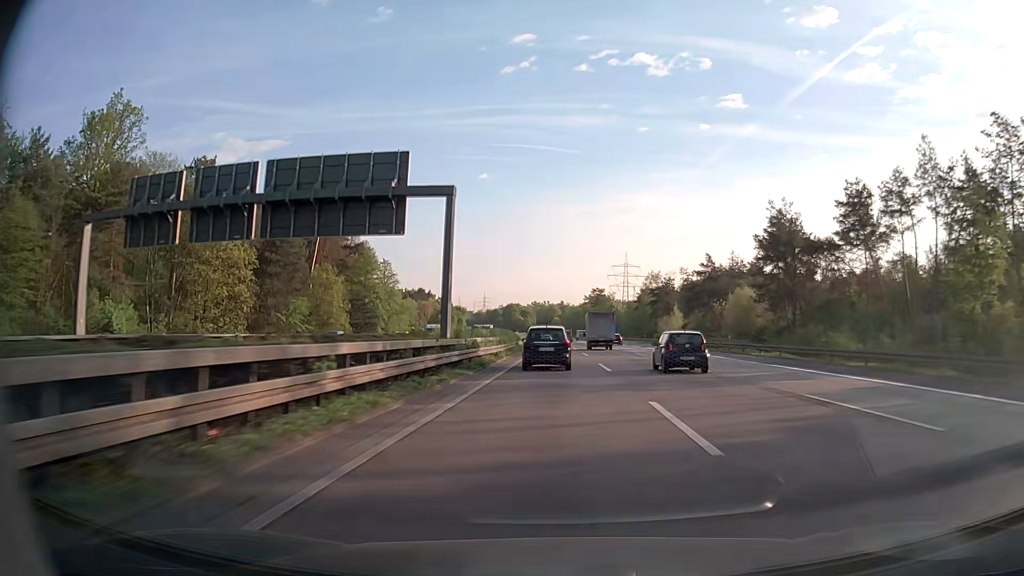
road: motorway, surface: asphalt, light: Day
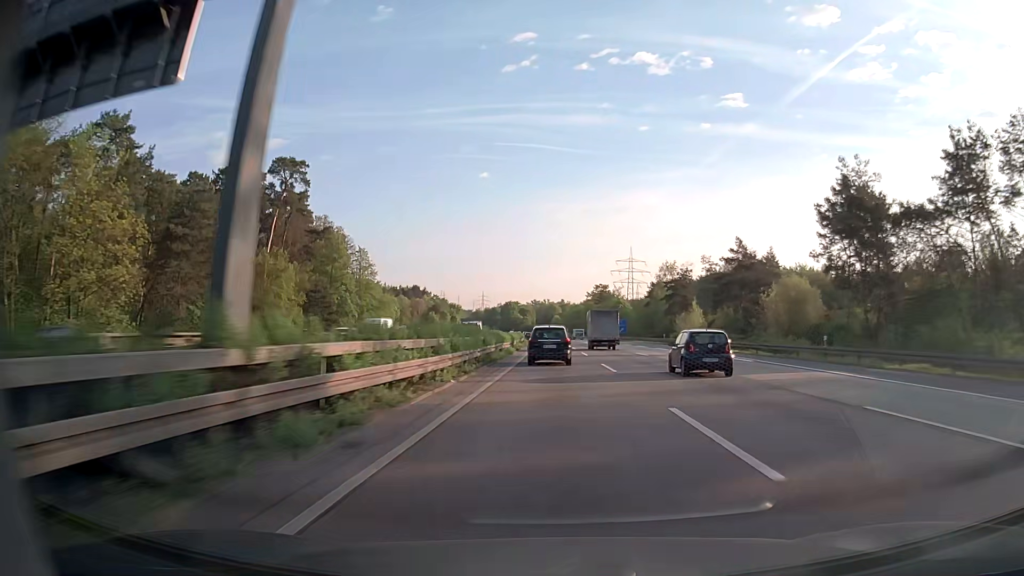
(0.0, +19.1) m; 0°
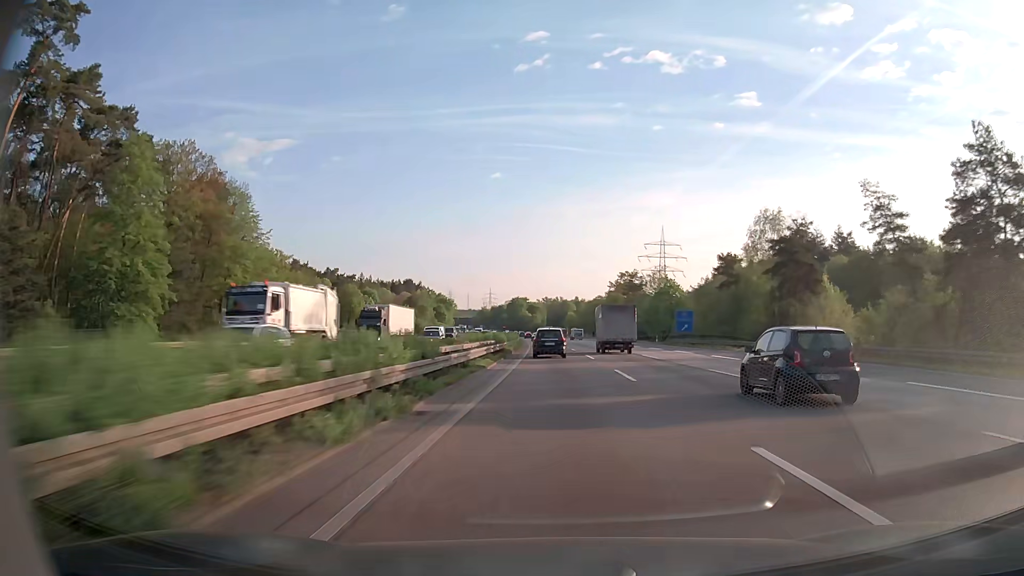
(-0.2, +57.6) m; -1°
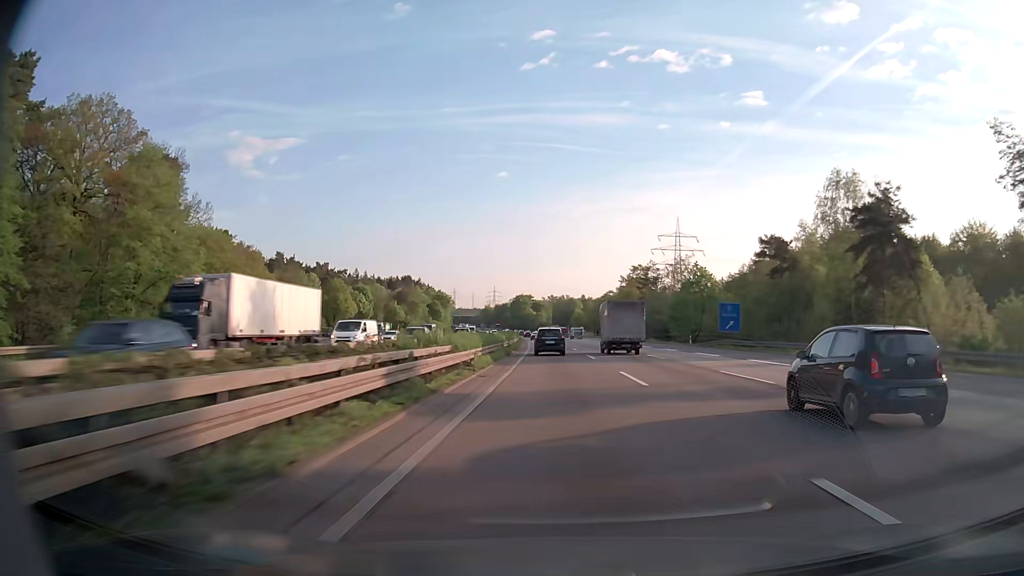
(-0.1, +19.3) m; 0°
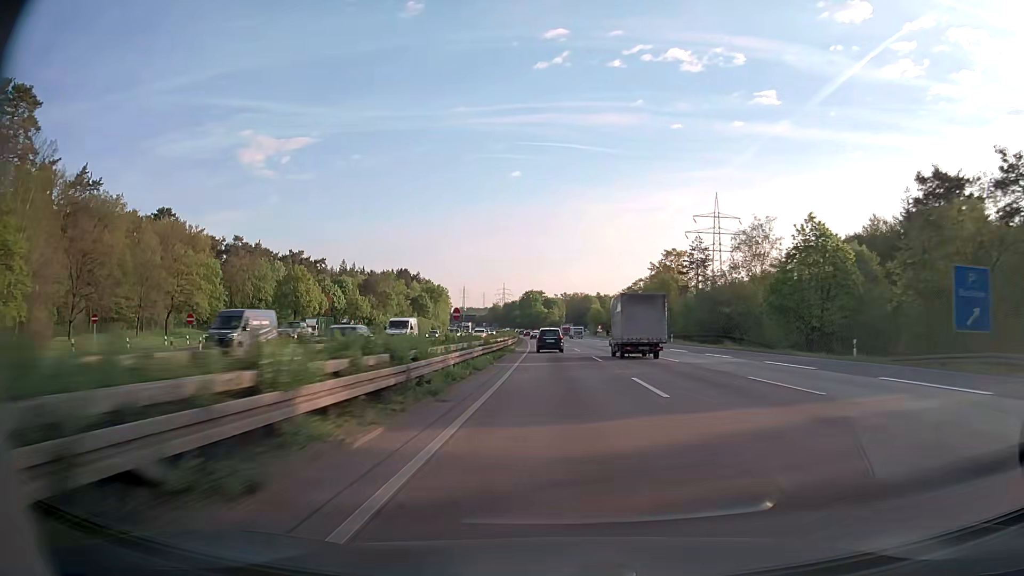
(-0.3, +38.7) m; -1°
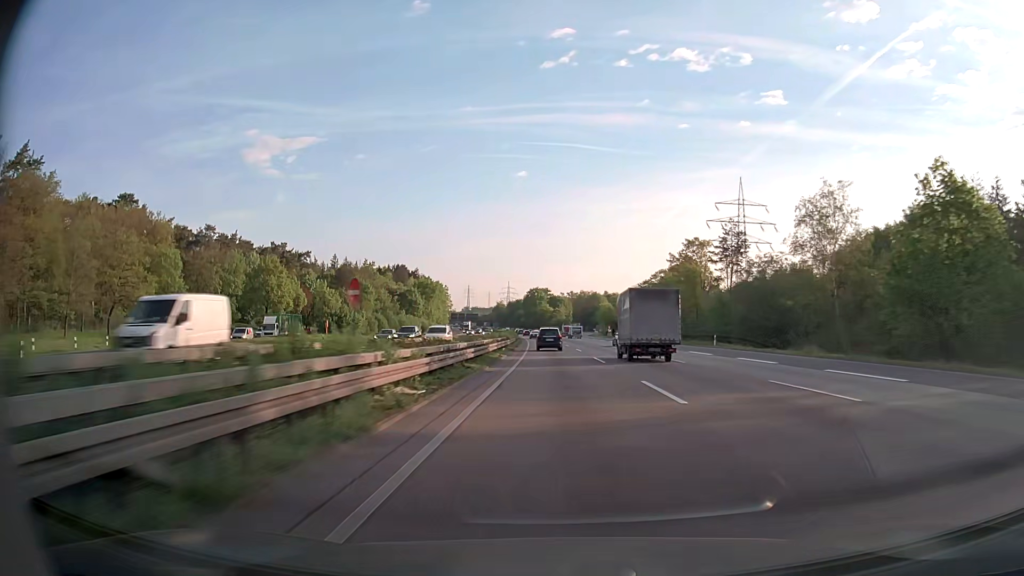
(-0.1, +19.4) m; -1°
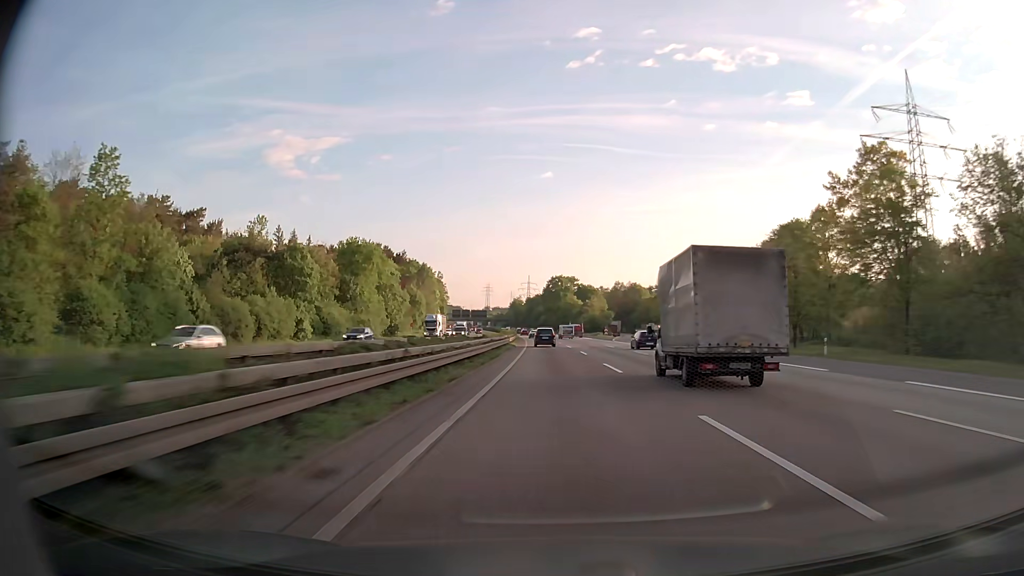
(-1.4, +78.1) m; -2°
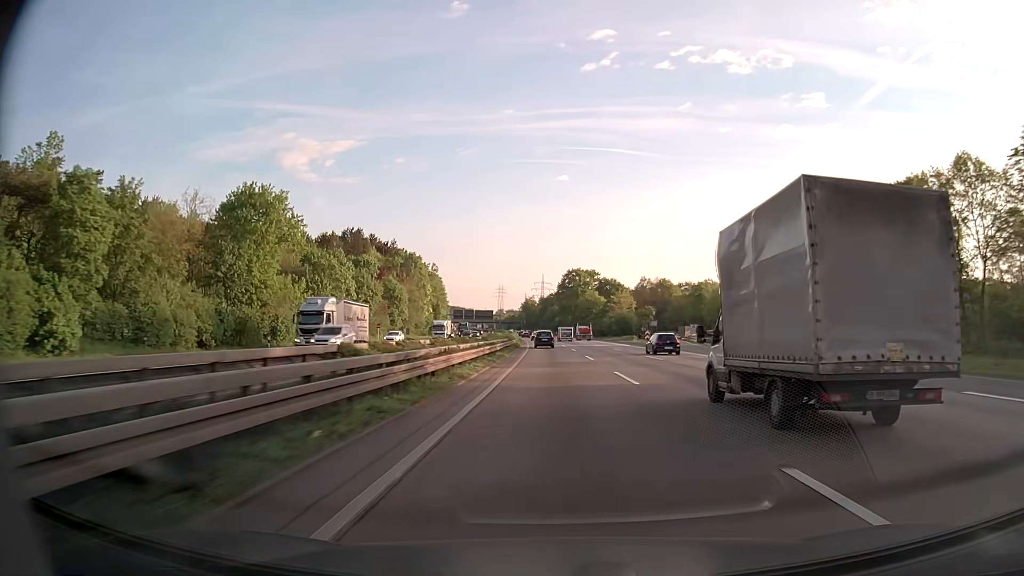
(-0.4, +39.2) m; -1°
(0, +10) (0, +20) (0, +30) (0, +40) (-1, +50) (-1, +60) (-1, +70) (-2, +80) (-2, +90) (-2, +100) m
